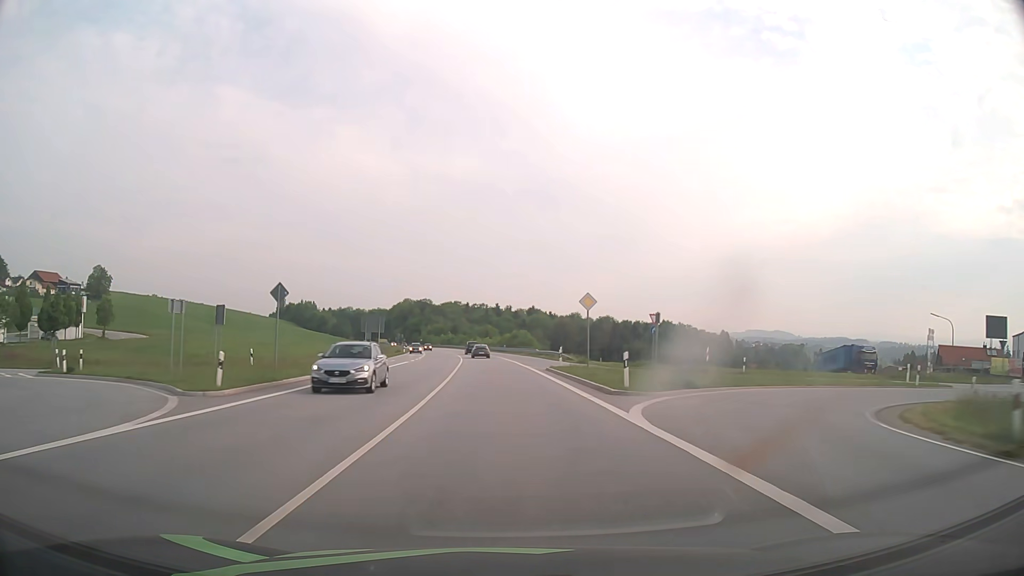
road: primary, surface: asphalt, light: Day
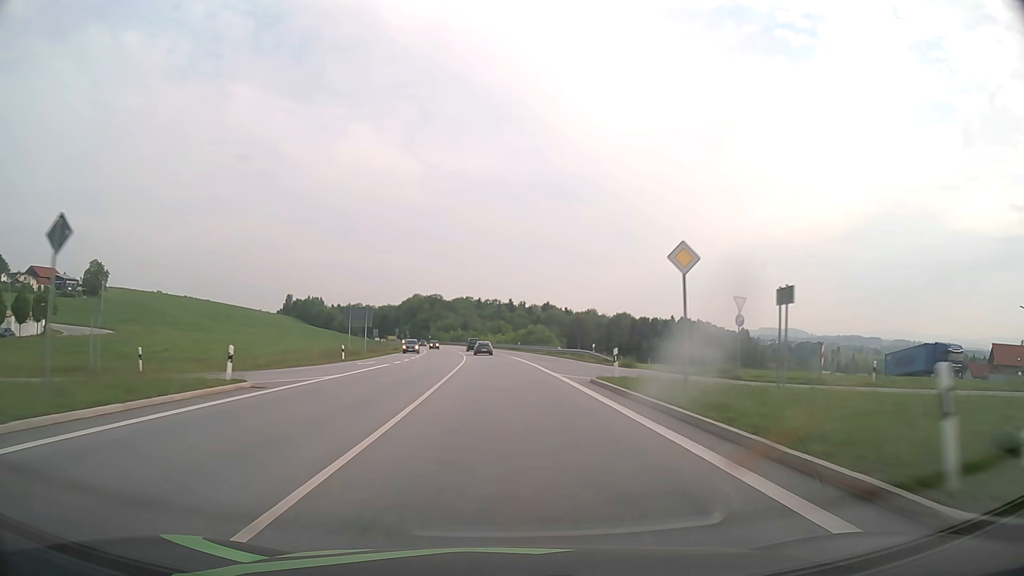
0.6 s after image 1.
(-0.2, +14.7) m; -1°
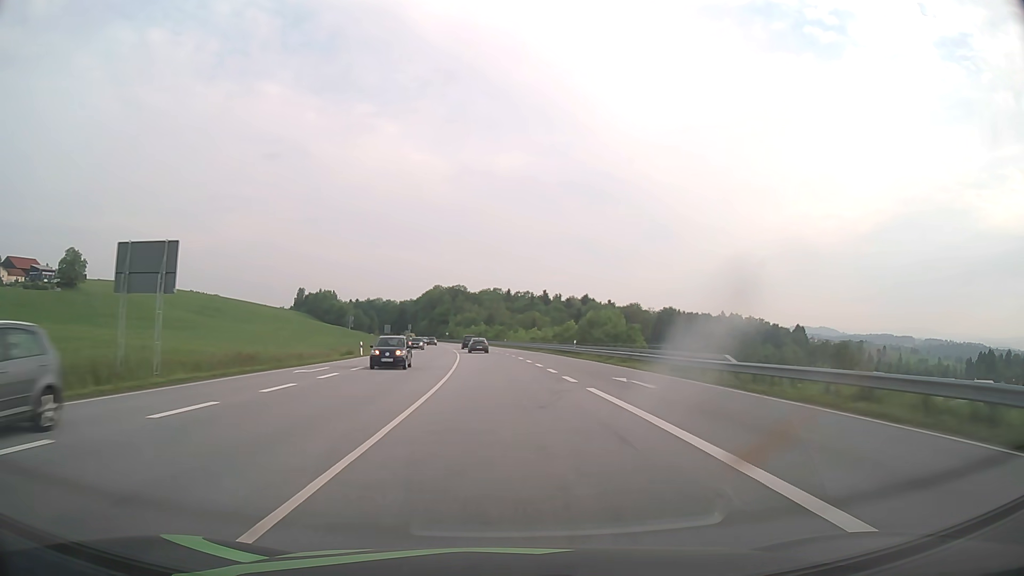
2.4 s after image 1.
(-1.0, +44.3) m; -3°
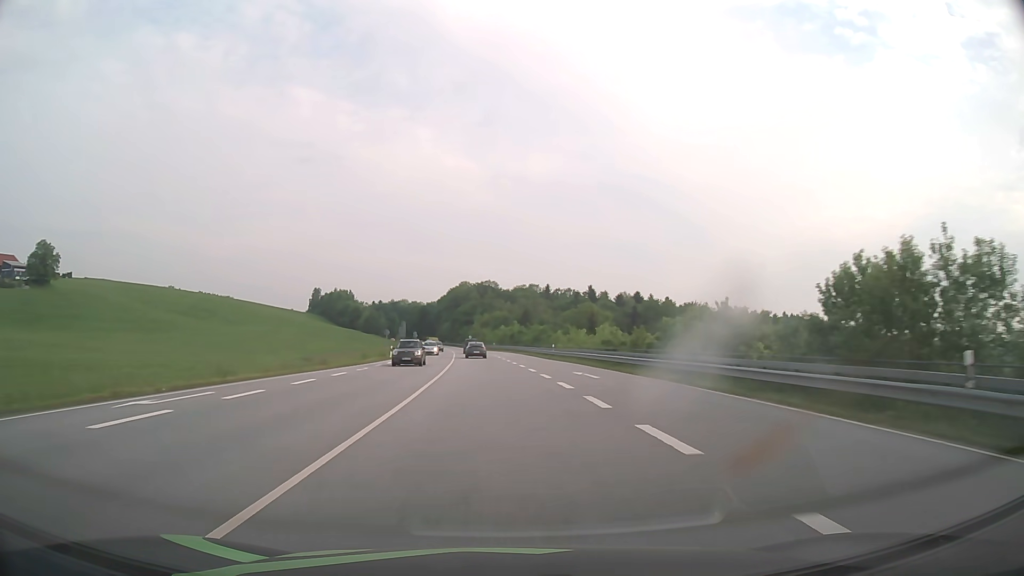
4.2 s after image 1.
(-1.1, +43.8) m; -3°
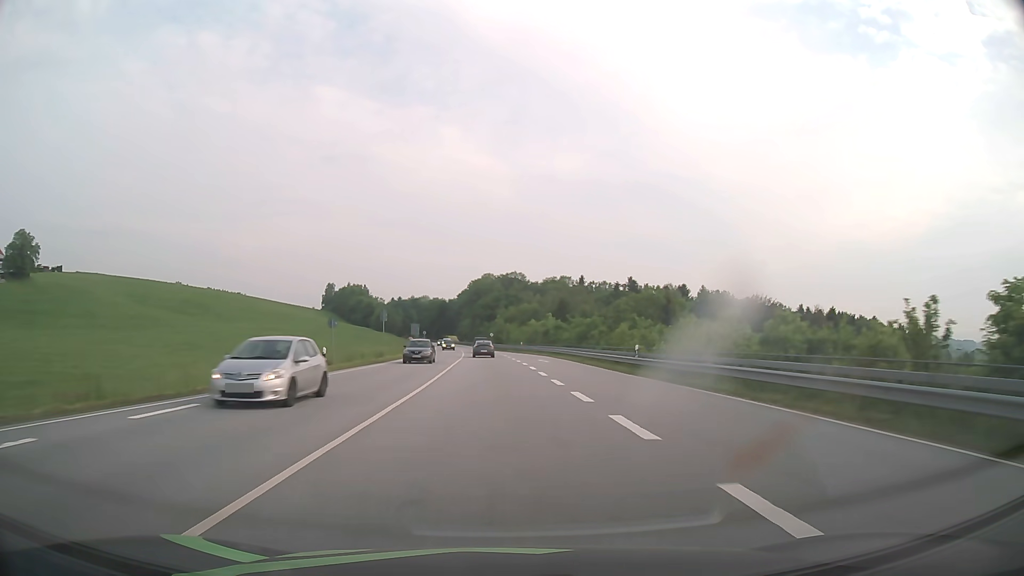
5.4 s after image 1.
(-0.6, +28.8) m; -2°
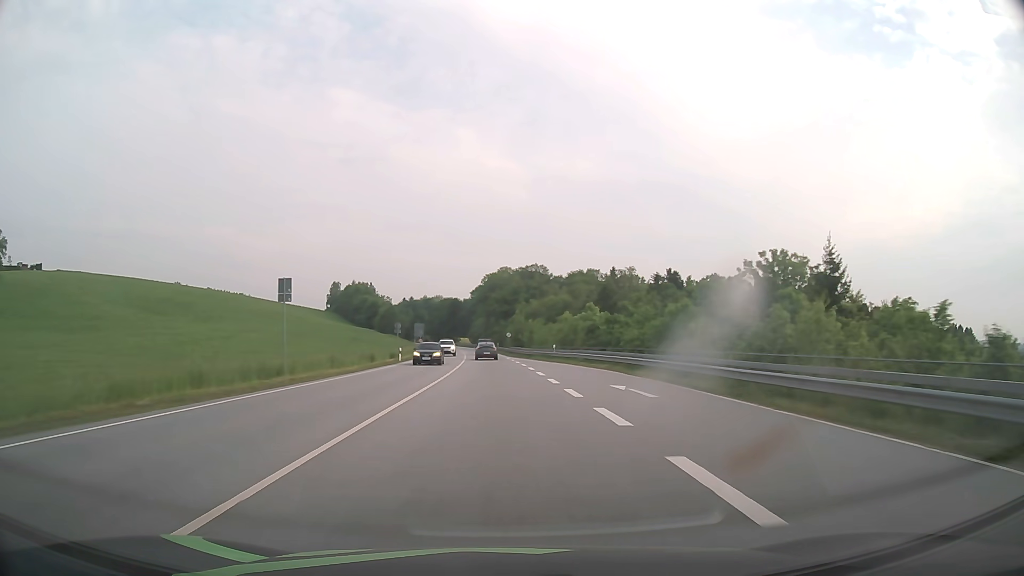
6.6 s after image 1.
(-0.4, +28.5) m; -2°
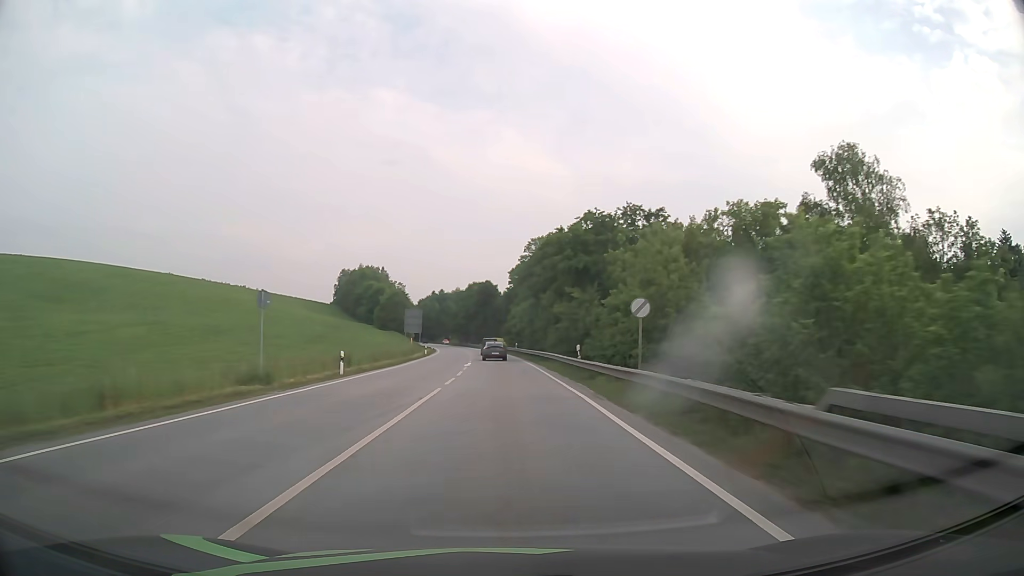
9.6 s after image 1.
(-2.2, +70.6) m; -4°
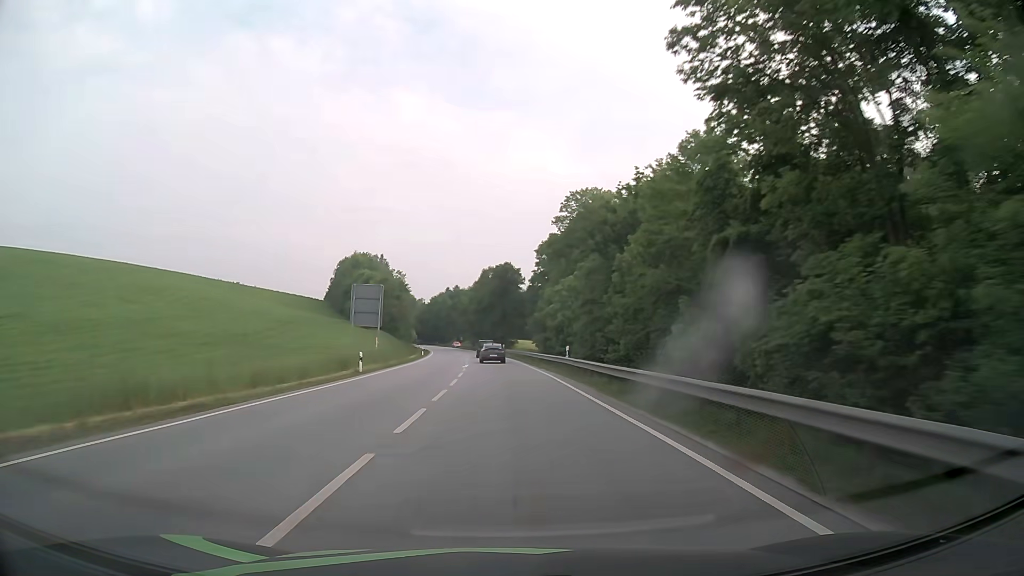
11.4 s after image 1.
(-0.6, +42.1) m; -2°
(0, +10) (0, +20) (0, +30) (-1, +40) (-1, +50) (-1, +60) (-2, +70) (-3, +80) (-4, +90) (-5, +100) m
